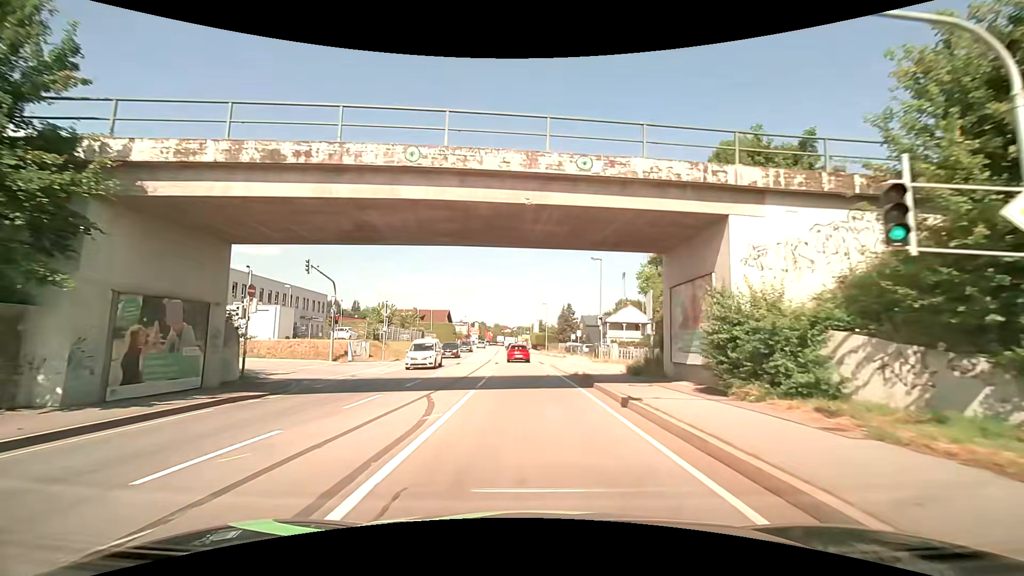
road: primary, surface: asphalt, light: Day
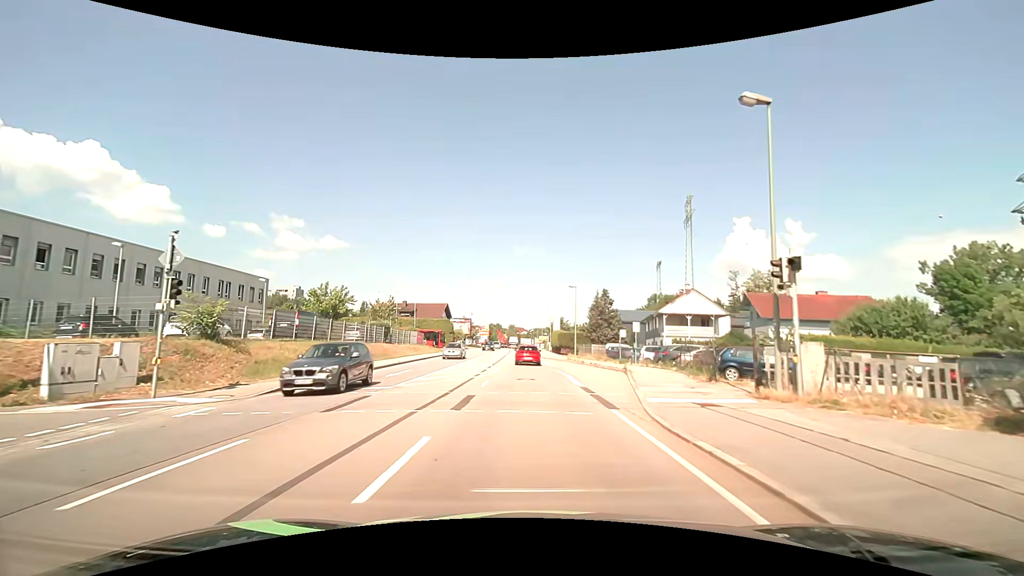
(-0.6, +24.9) m; -2°
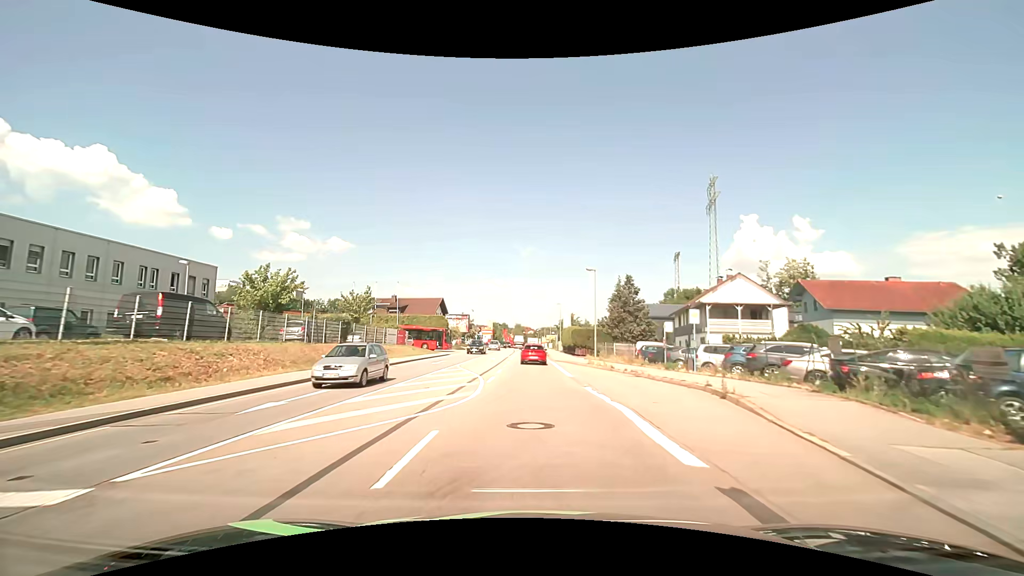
(-0.1, +11.7) m; -2°
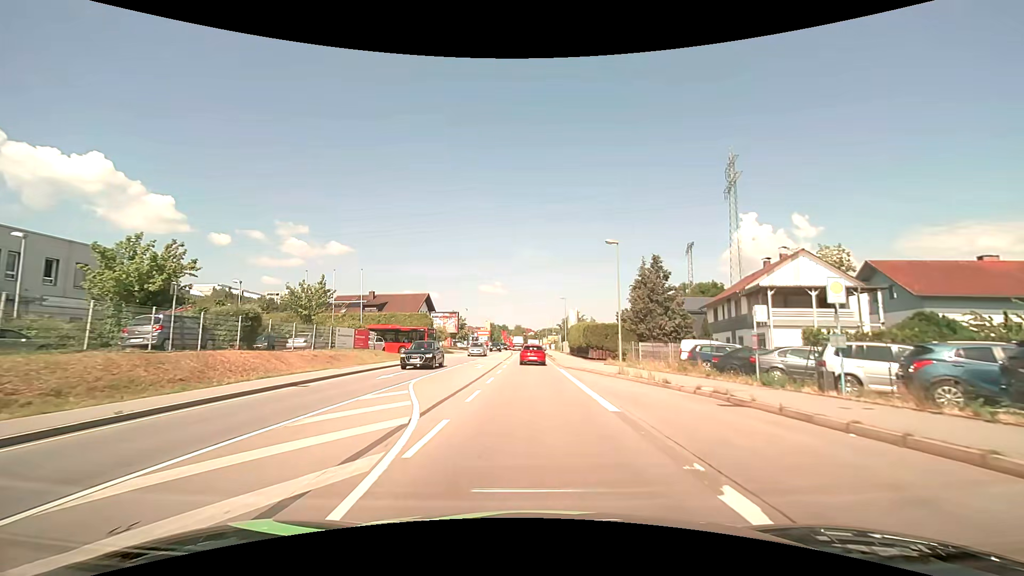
(+0.2, +11.6) m; +1°
(0, +10) (0, +20) (0, +30) (0, +40) (0, +50) (0, +60) (-1, +70) (-1, +80) (-1, +90) (-1, +100) m
